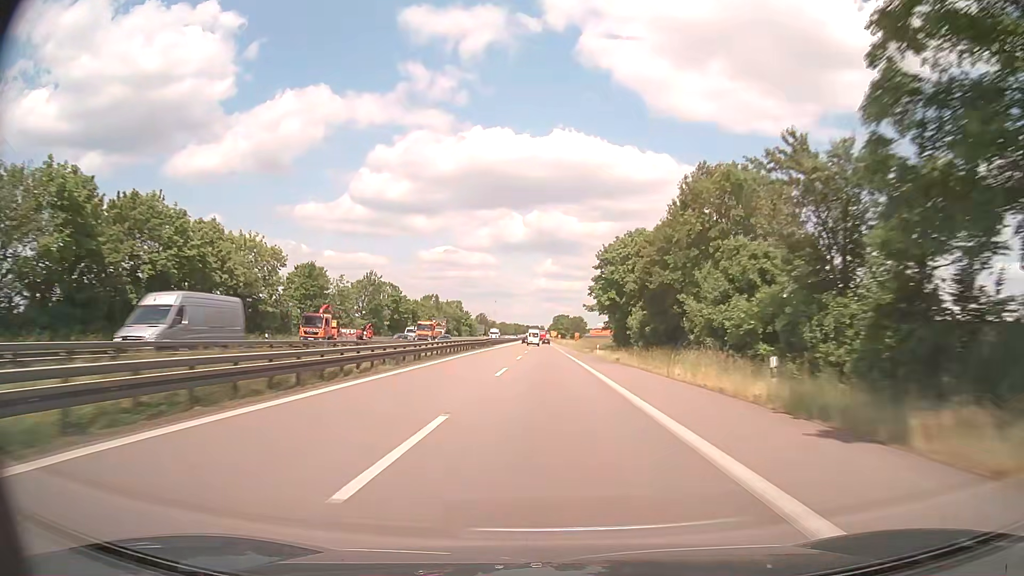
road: trunk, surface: asphalt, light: Day
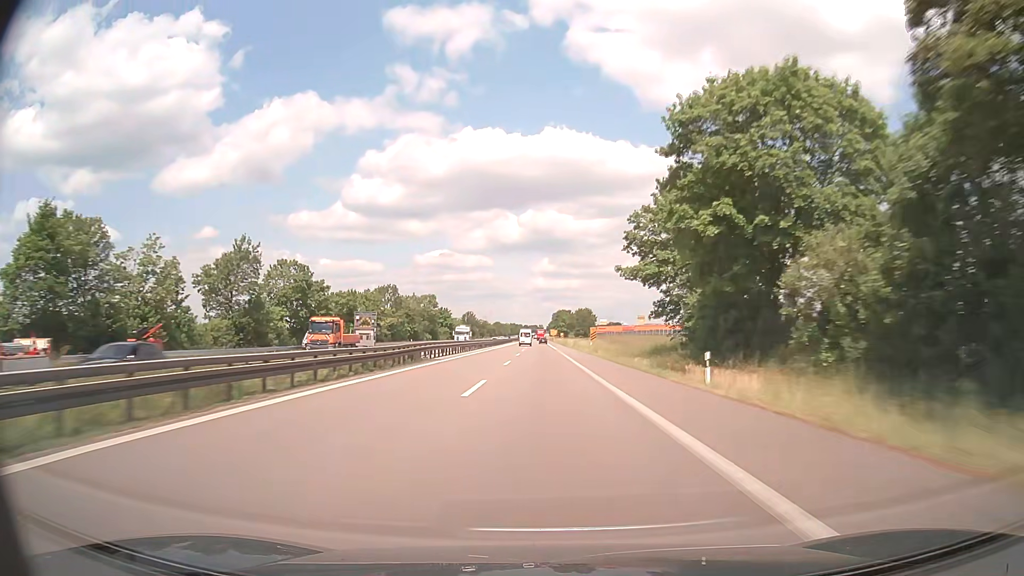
(+0.2, +43.9) m; +1°
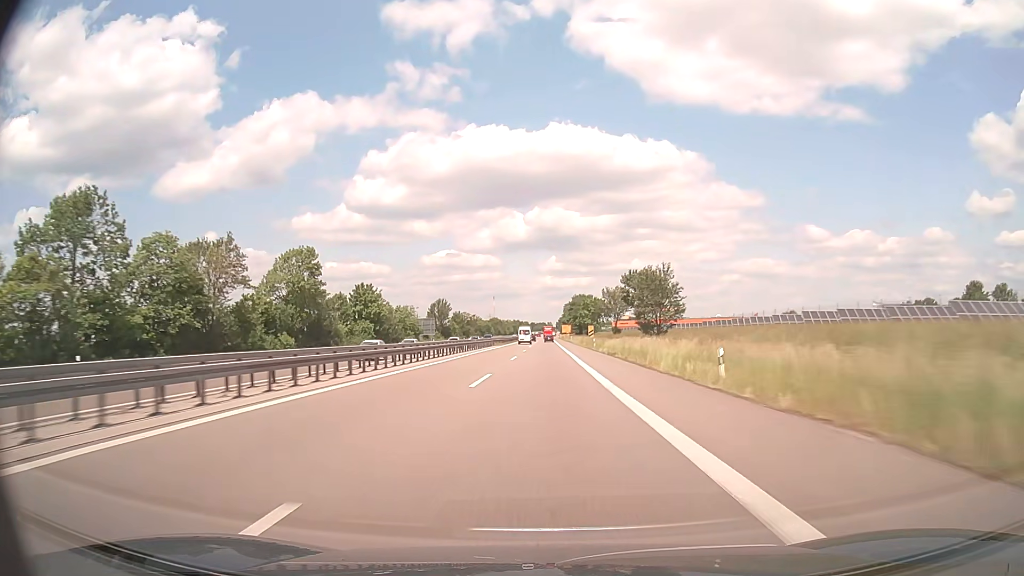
(-0.8, +87.9) m; -1°
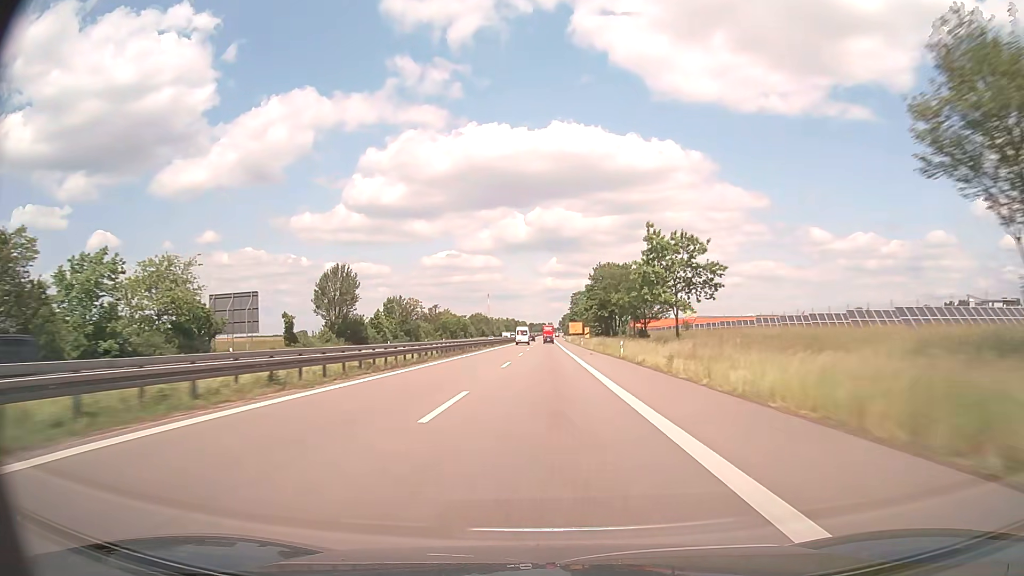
(-0.2, +86.7) m; 0°
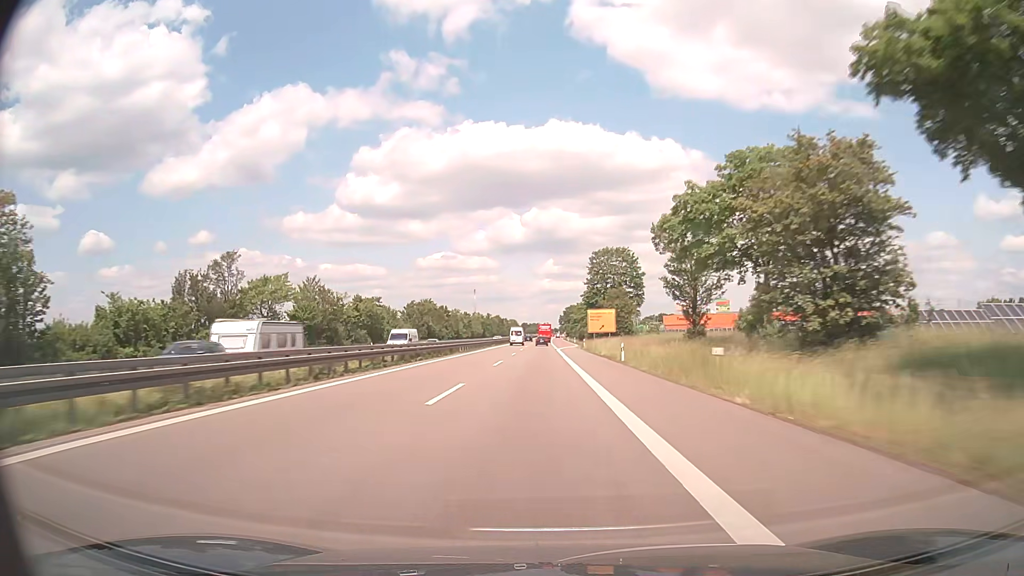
(+0.5, +106.0) m; 0°
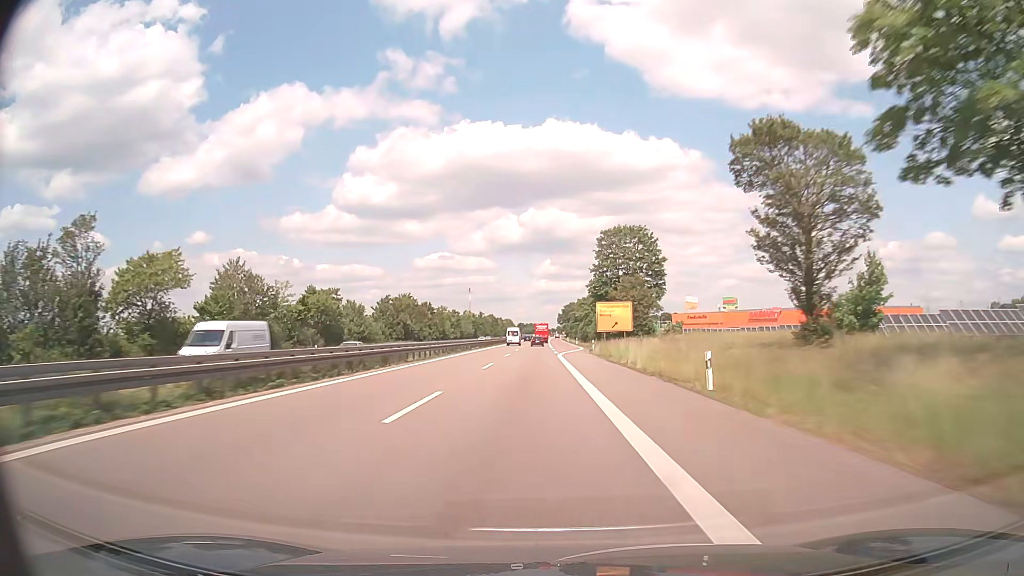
(0.0, +20.9) m; 0°
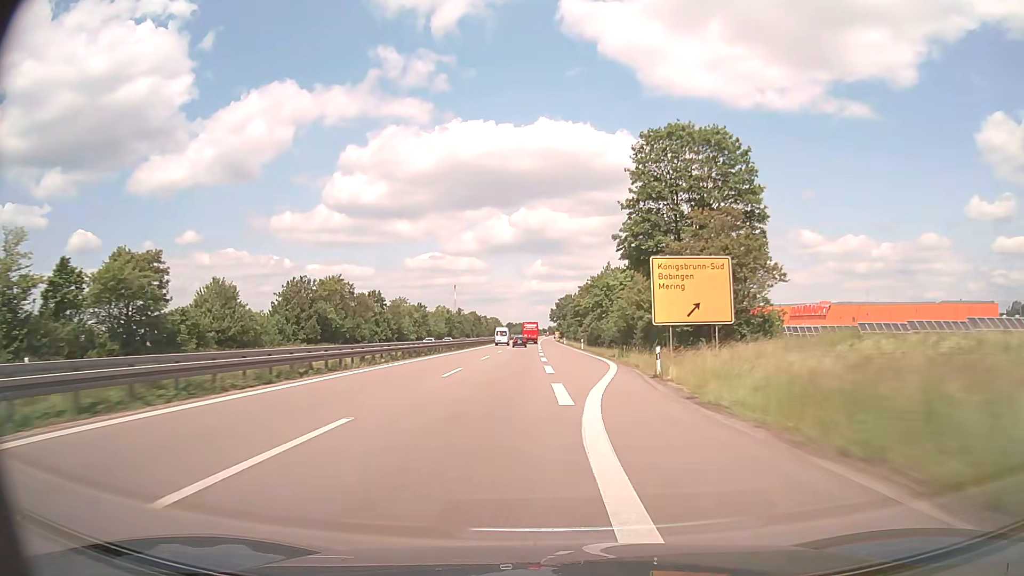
(+0.2, +41.6) m; +1°
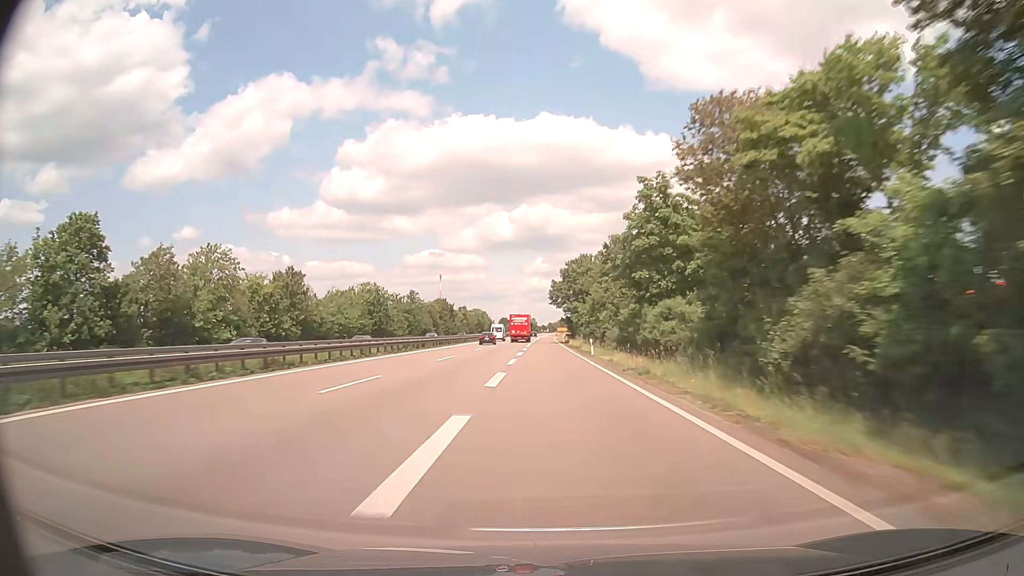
(+0.5, +79.8) m; 0°
(0, +10) (0, +20) (0, +30) (0, +40) (0, +50) (0, +60) (0, +70) (0, +80) (-1, +90) (-1, +100) m
